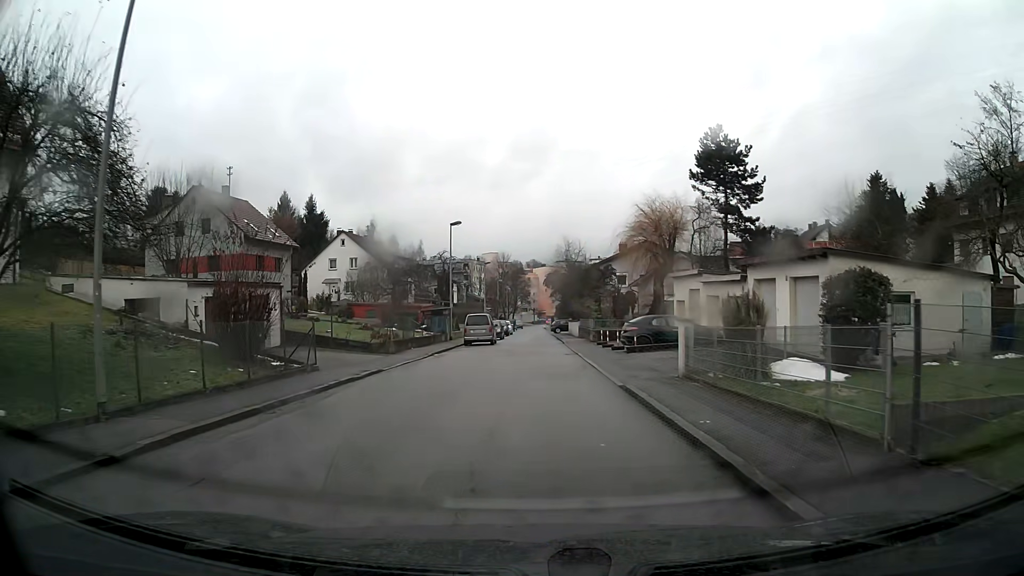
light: Day
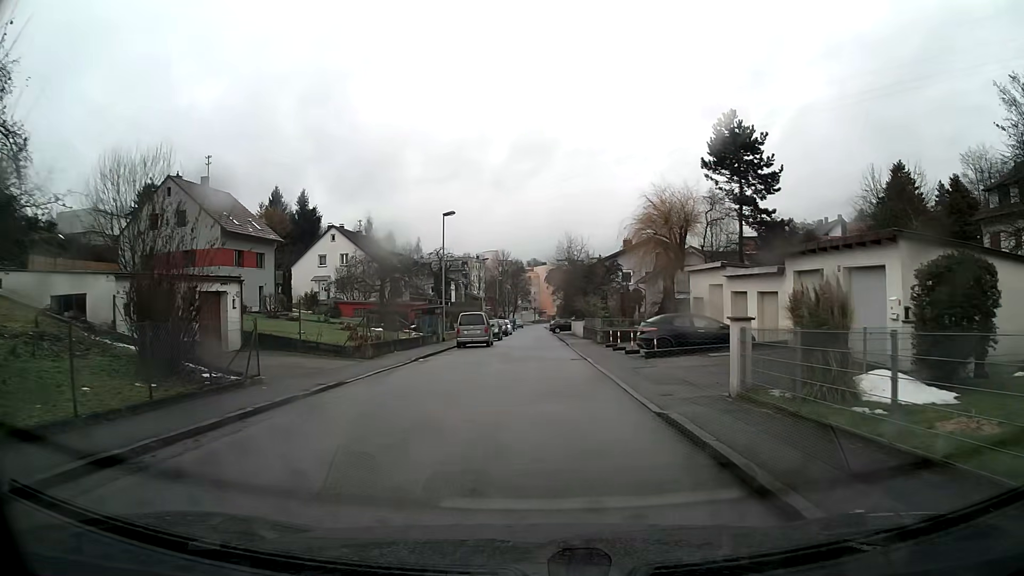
(0.0, +4.1) m; 0°
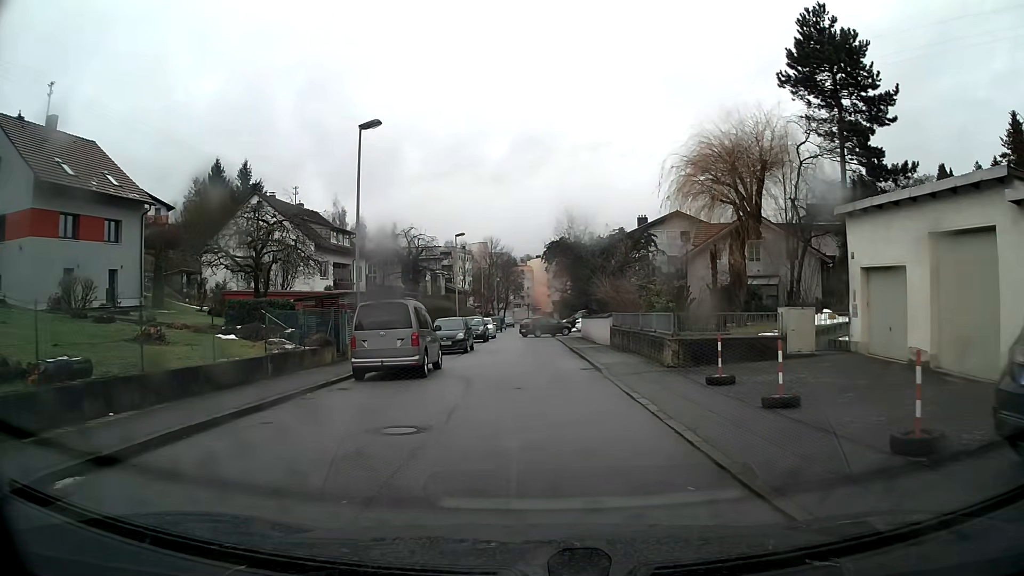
(+0.1, +19.6) m; 0°
(0, +10) (0, +20) (0, +30) (0, +40) (0, +50) (0, +60) (0, +70) (0, +80) (0, +90) (0, +100) m
